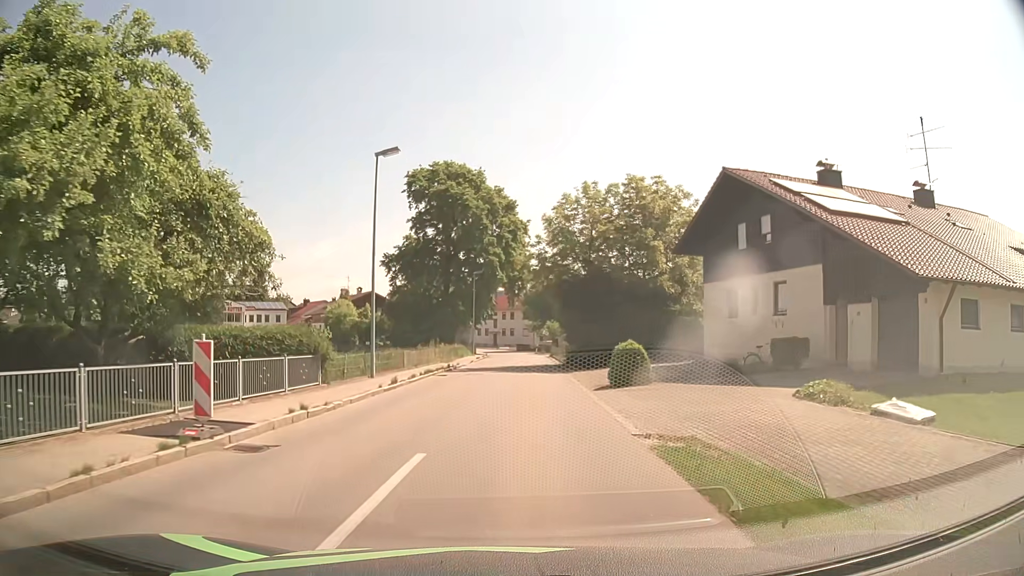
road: tertiary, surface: asphalt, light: Day
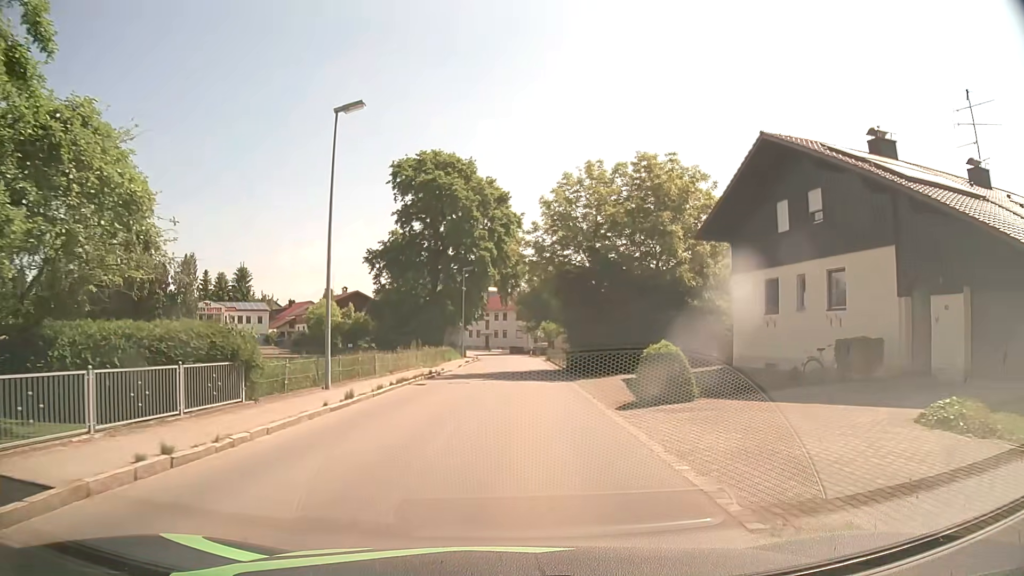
(0.0, +5.2) m; 0°
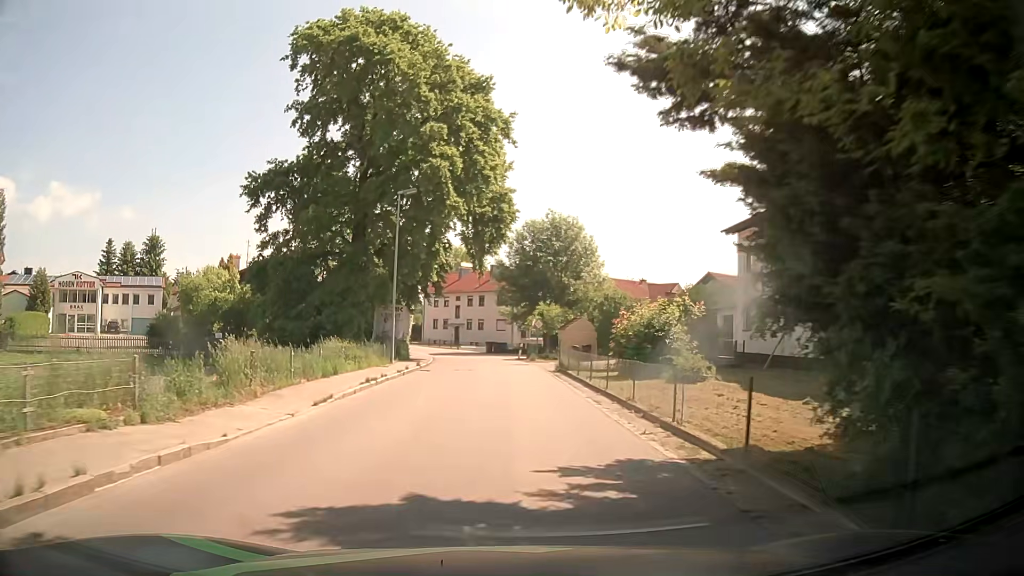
(+0.5, +29.7) m; +1°
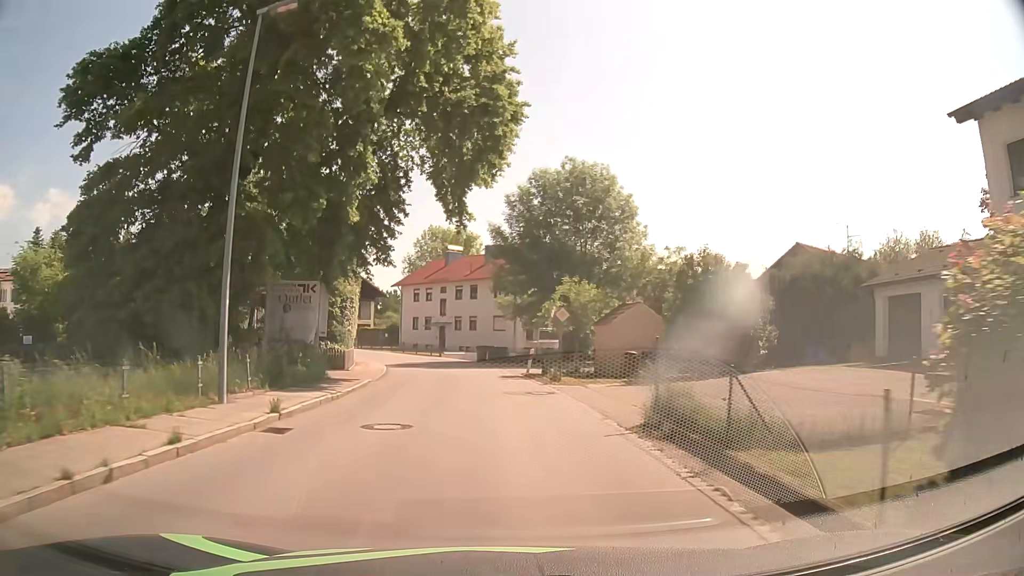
(+0.3, +19.2) m; +1°
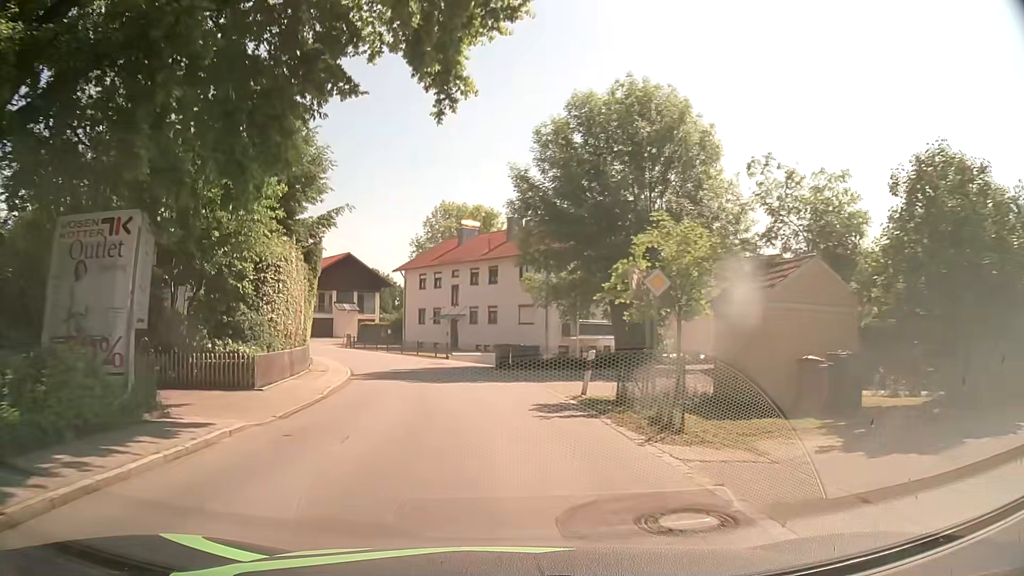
(-0.2, +13.1) m; -2°
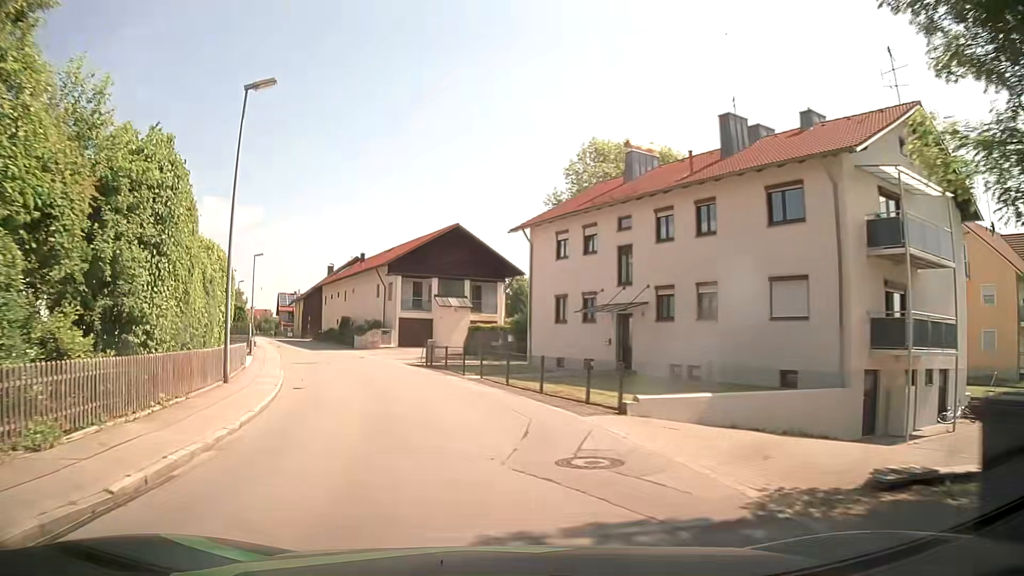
(-2.1, +24.7) m; -12°
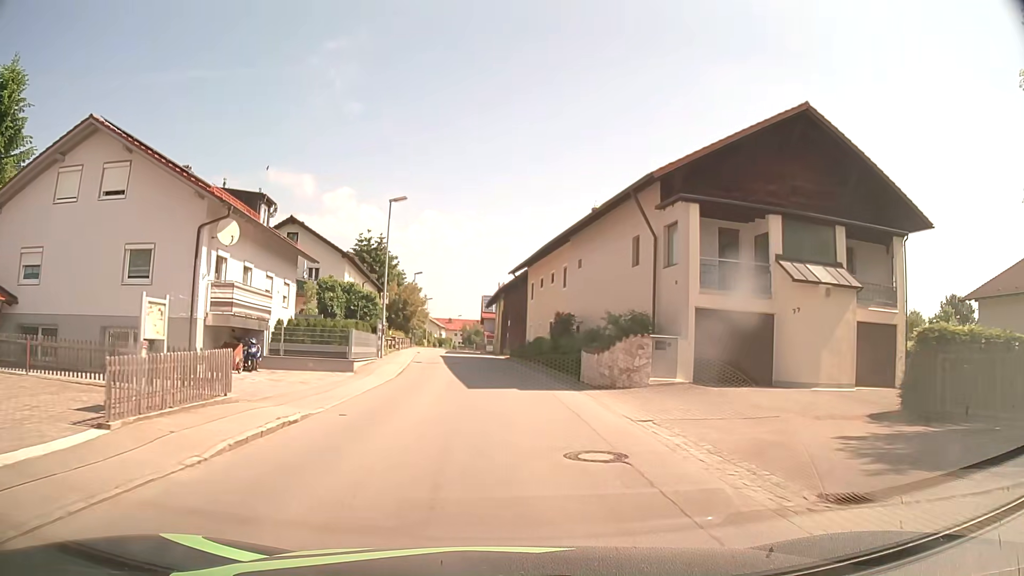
(-6.4, +30.0) m; -19°
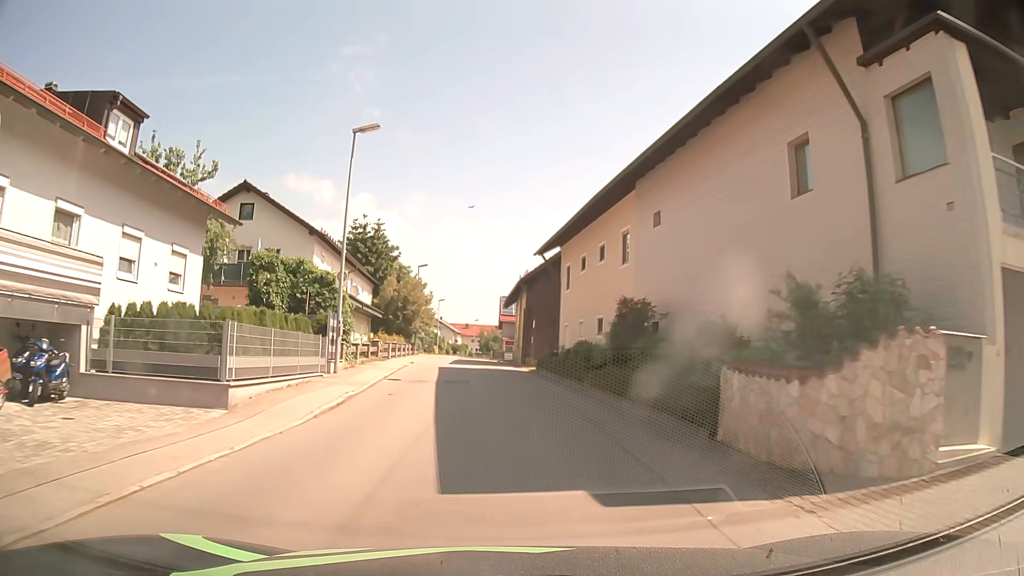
(-0.3, +12.7) m; -2°
(0, +10) (0, +20) (-1, +30) (-1, +40) (-2, +50) (-3, +60) (-4, +70) (-4, +80) (-5, +90) (-5, +100) m
